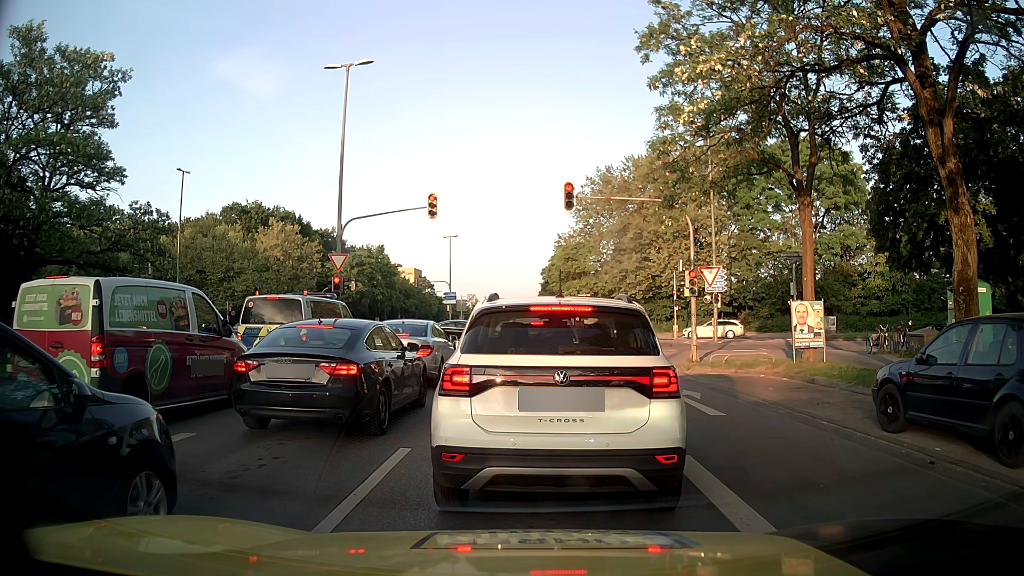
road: secondary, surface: asphalt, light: Day
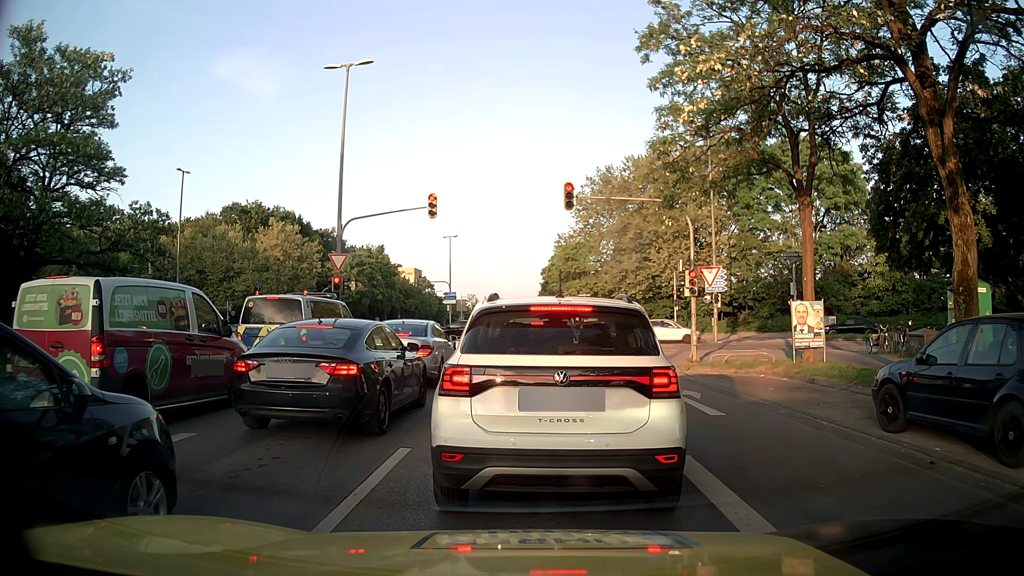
(0.0, 0.0) m; 0°
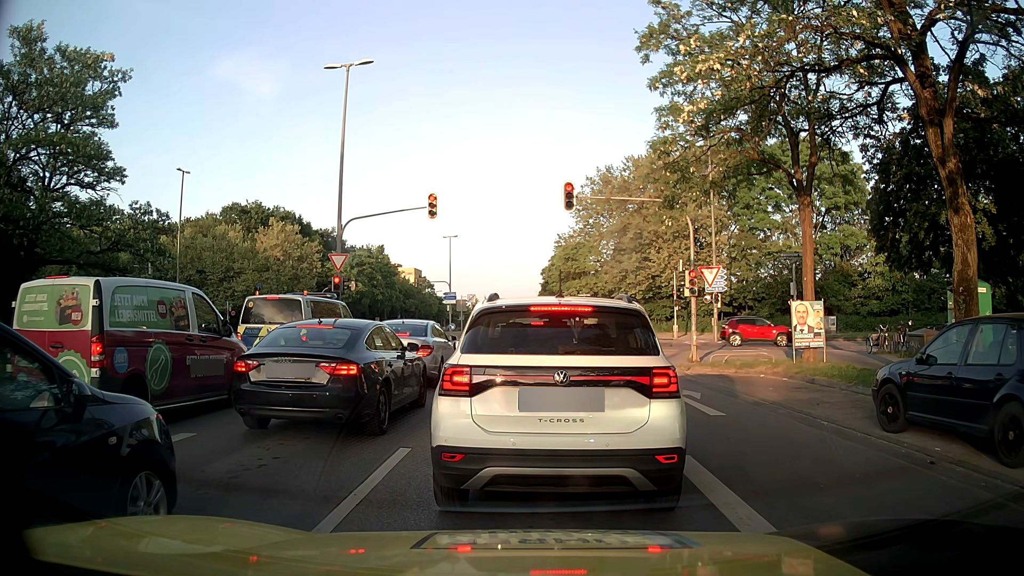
(0.0, 0.0) m; 0°
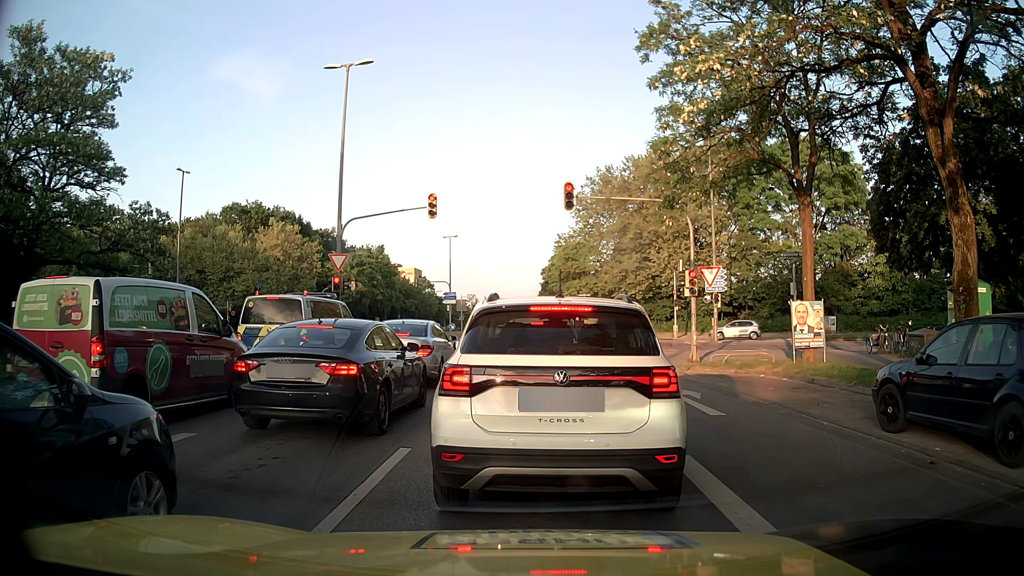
(0.0, 0.0) m; 0°
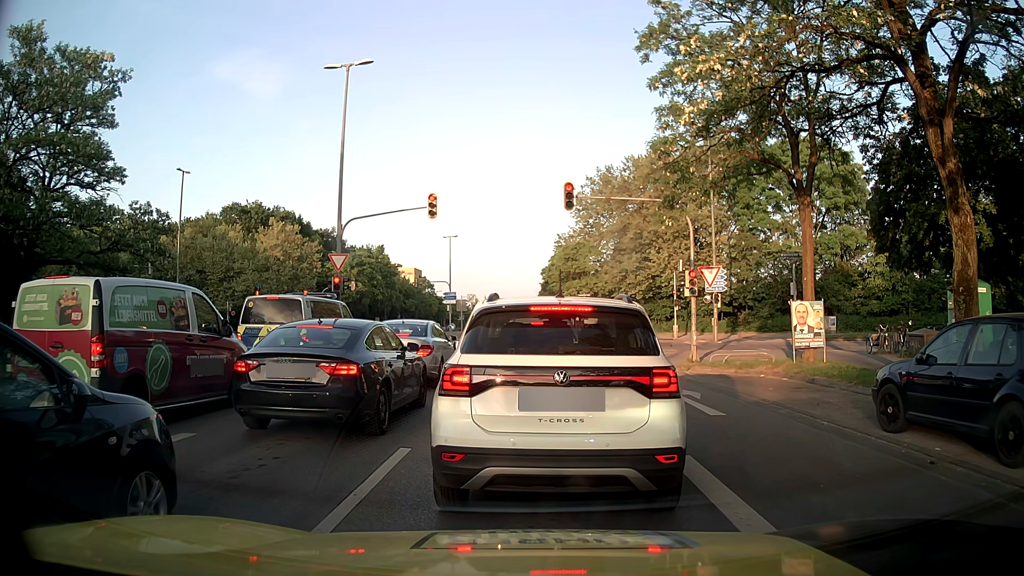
(0.0, 0.0) m; 0°
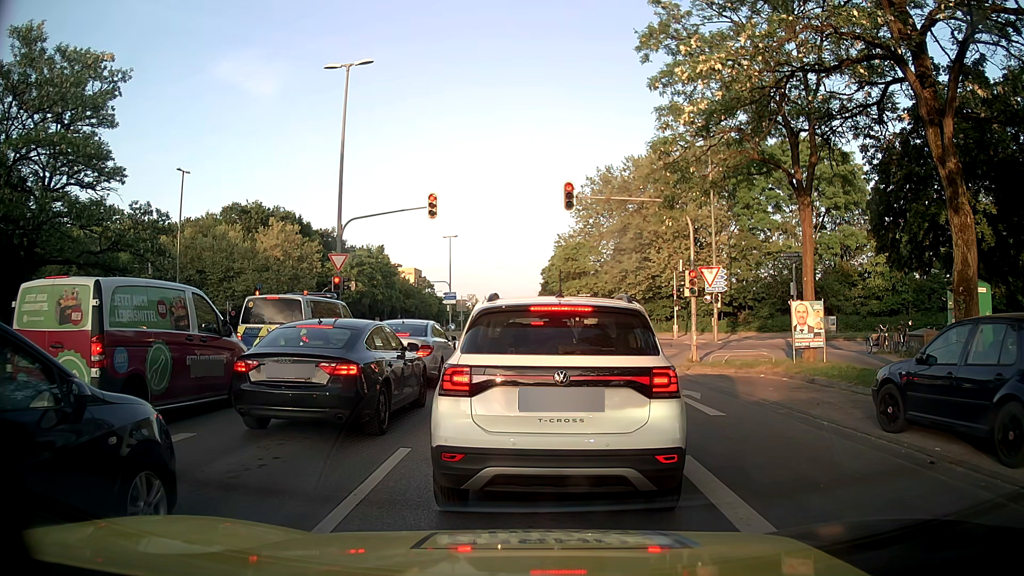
(0.0, 0.0) m; 0°
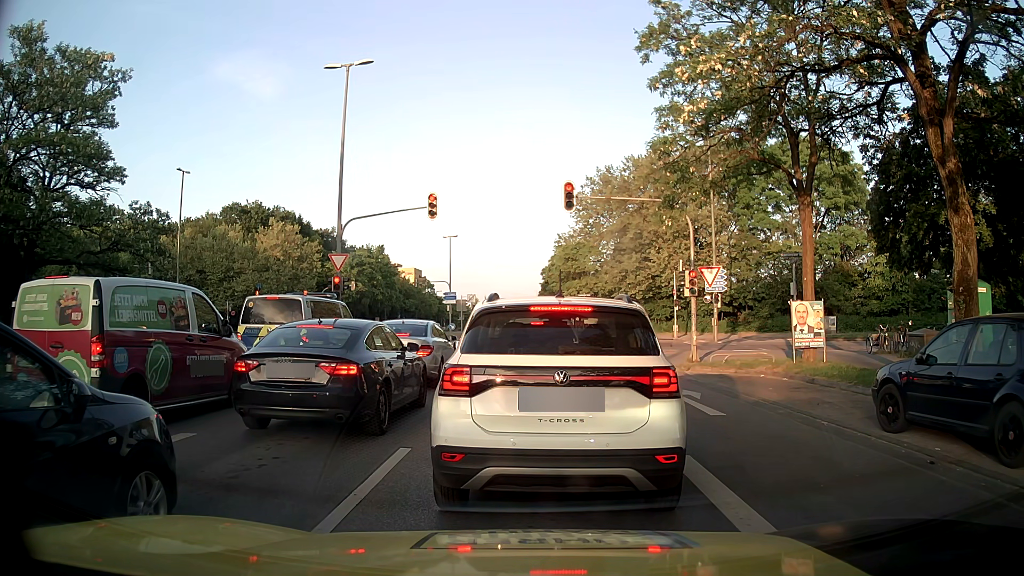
(0.0, 0.0) m; 0°
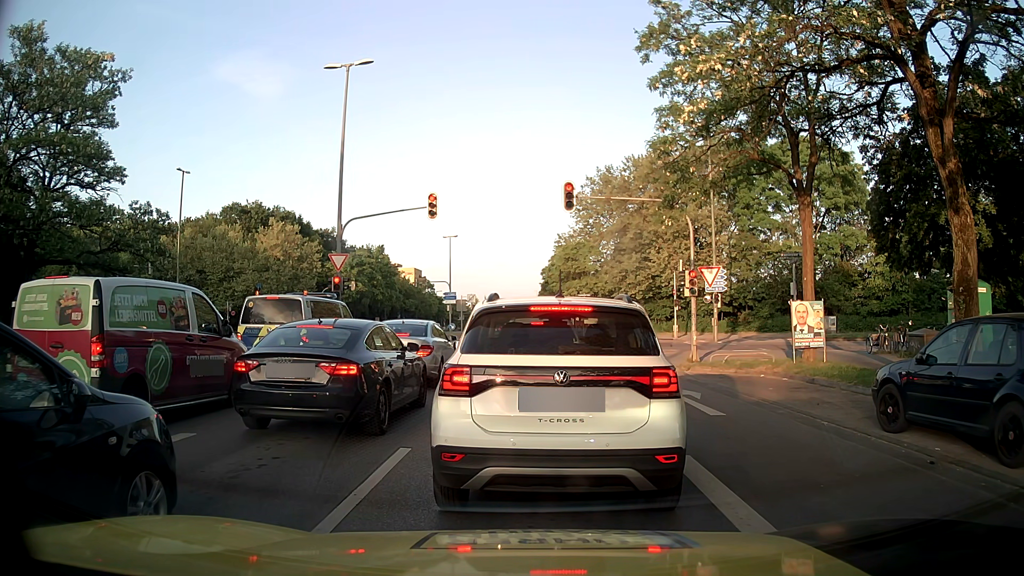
(0.0, 0.0) m; 0°
(+1, +10) (+1, +20) (+2, +30) (+3, +40) (+3, +50) (+4, +60) (+5, +70) (+5, +80) (+5, +90) (+6, +100) m
